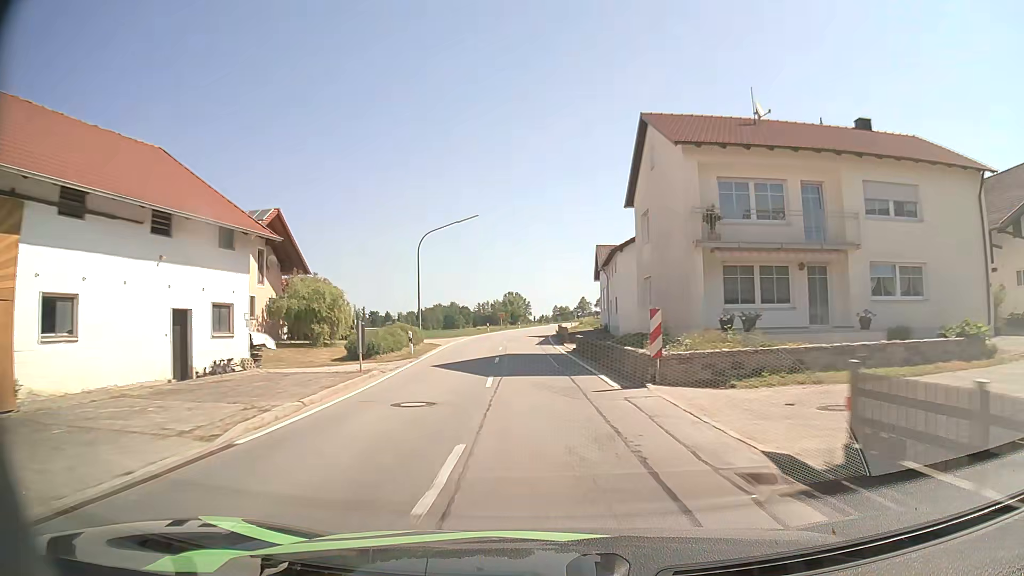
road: secondary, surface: asphalt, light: Day
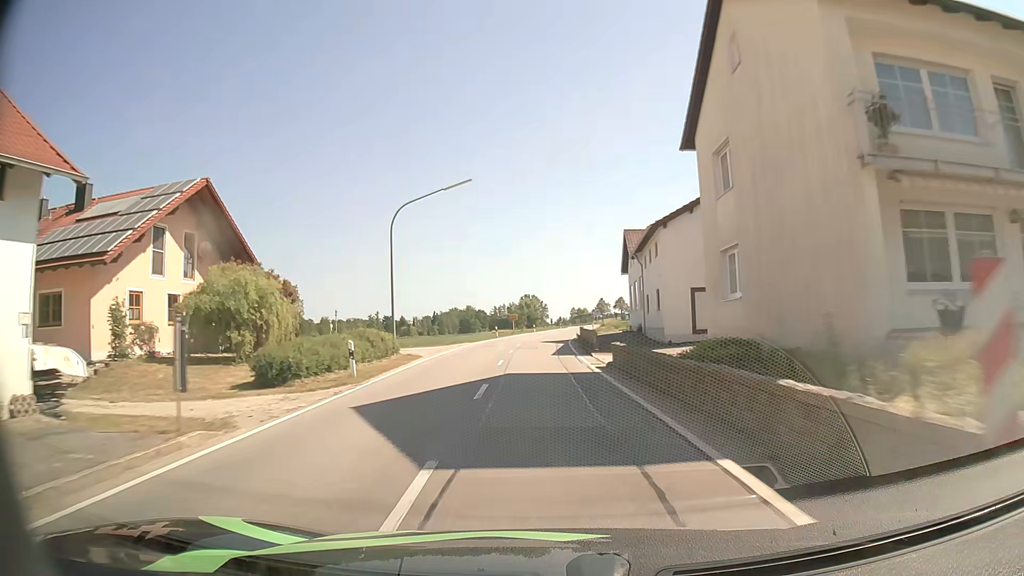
(-0.2, +10.7) m; -2°
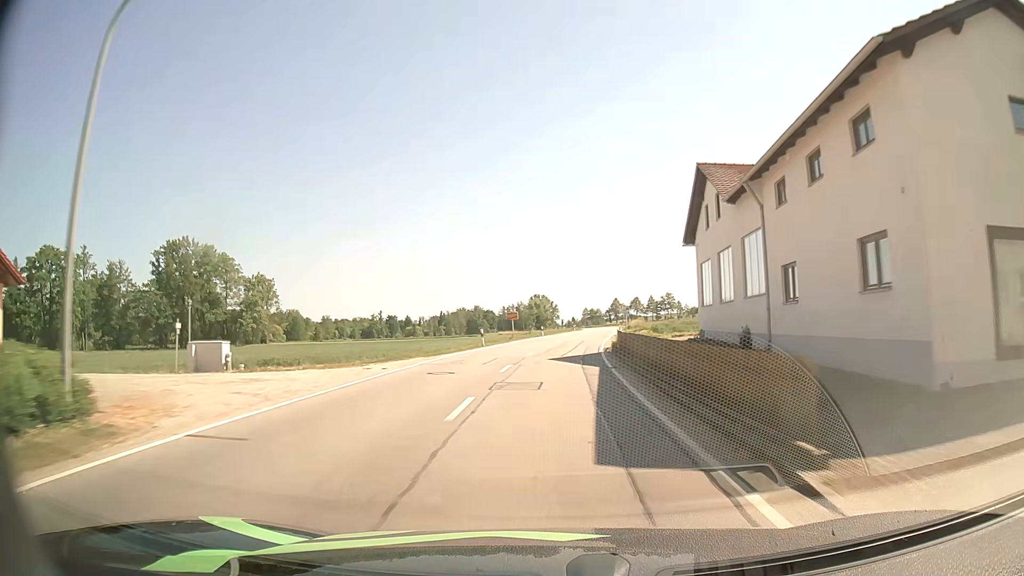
(-0.2, +21.7) m; -1°
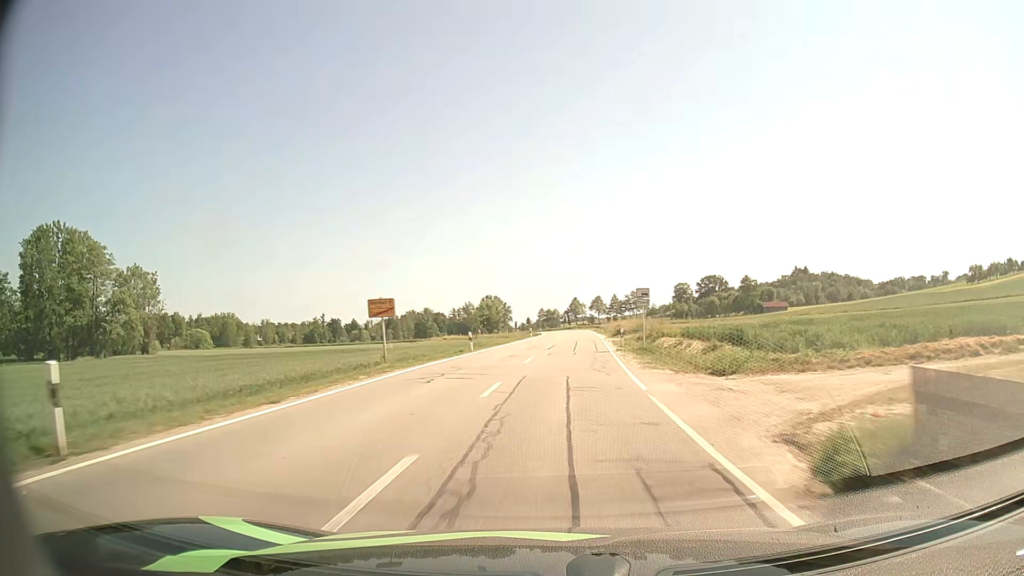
(+0.9, +33.3) m; +4°
(0, +10) (+1, +20) (+1, +30) (+2, +40) (+2, +50) (+3, +60) (+4, +70) (+4, +80) (+4, +90) (+4, +100) m
